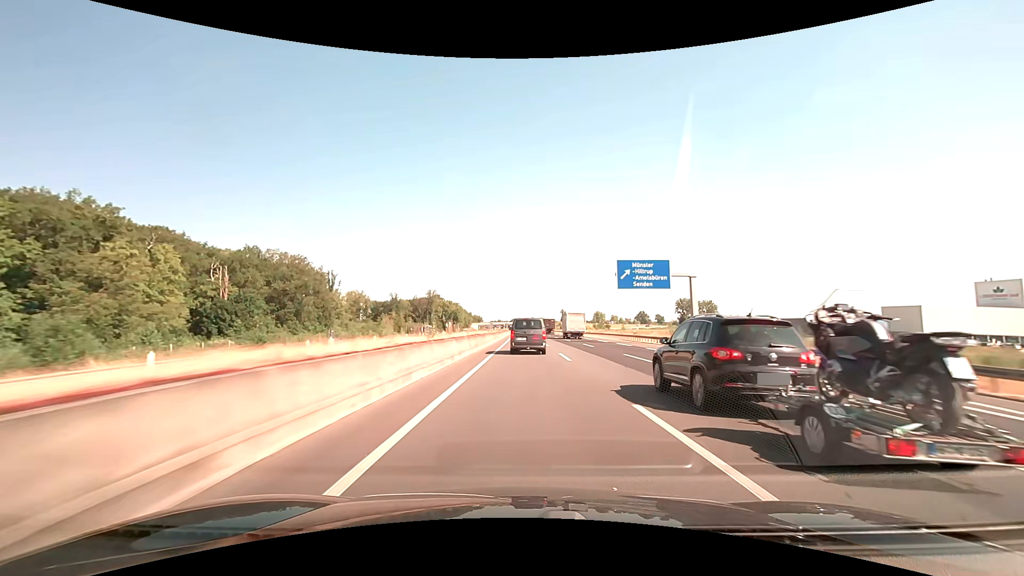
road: motorway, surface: asphalt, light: Day
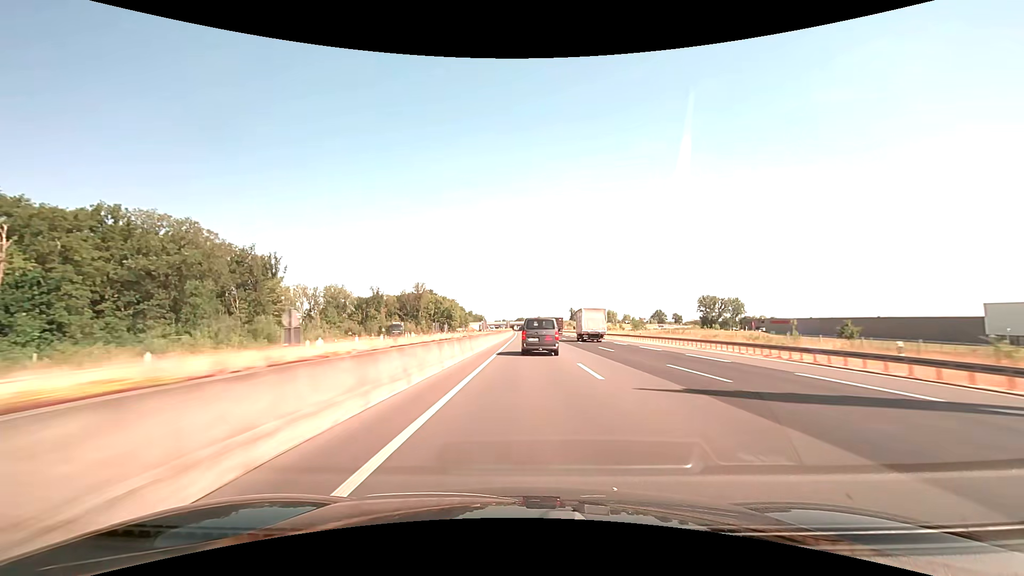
(-0.1, +44.7) m; -1°
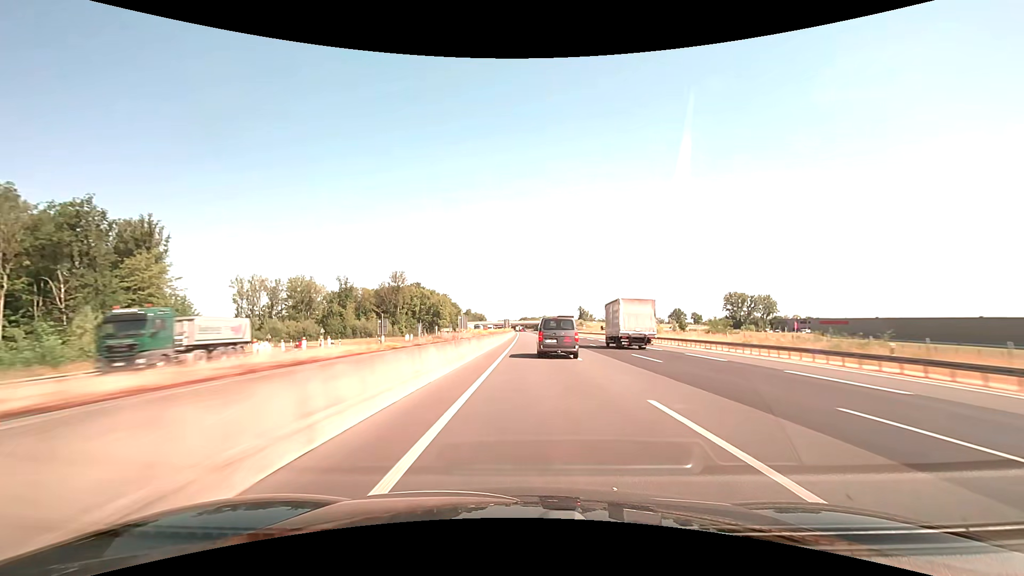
(-0.3, +46.6) m; -1°
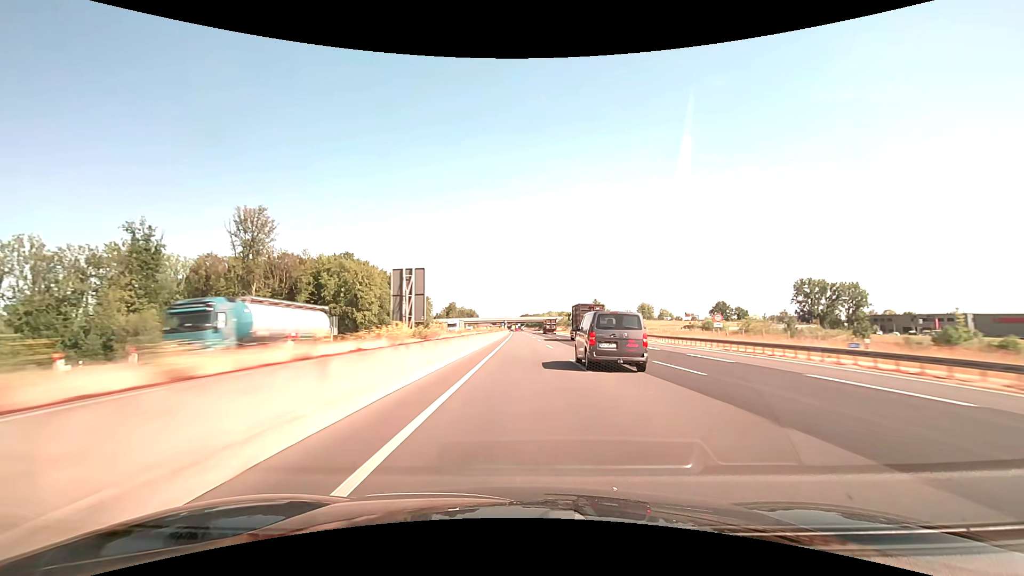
(+0.2, +98.4) m; 0°
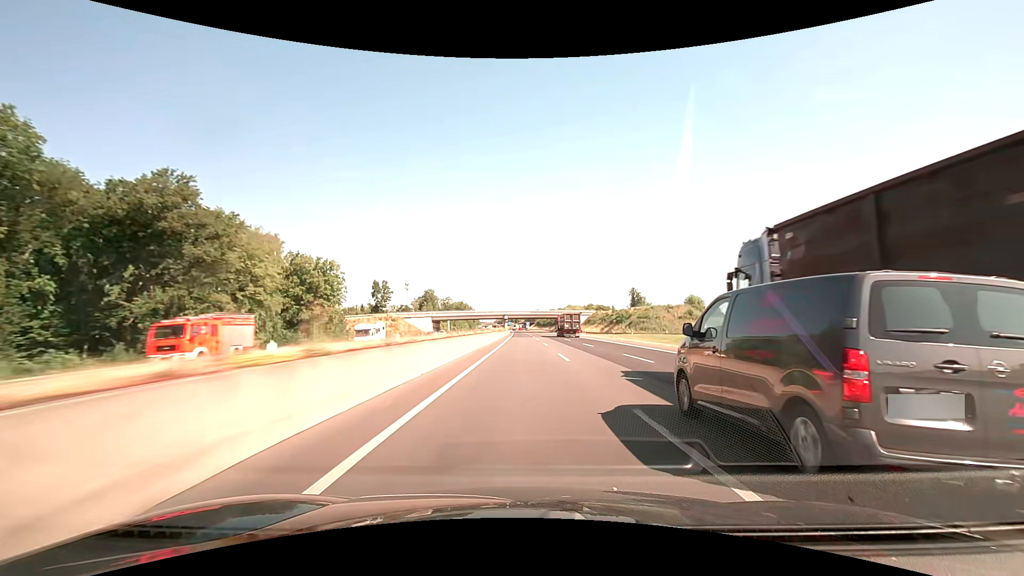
(-1.2, +104.5) m; -1°
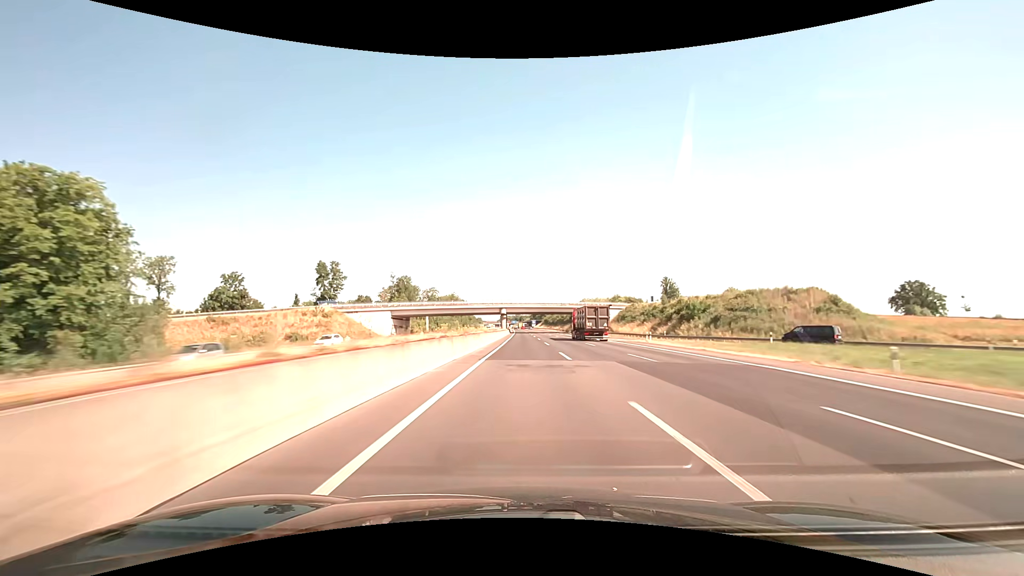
(-0.2, +54.2) m; -1°
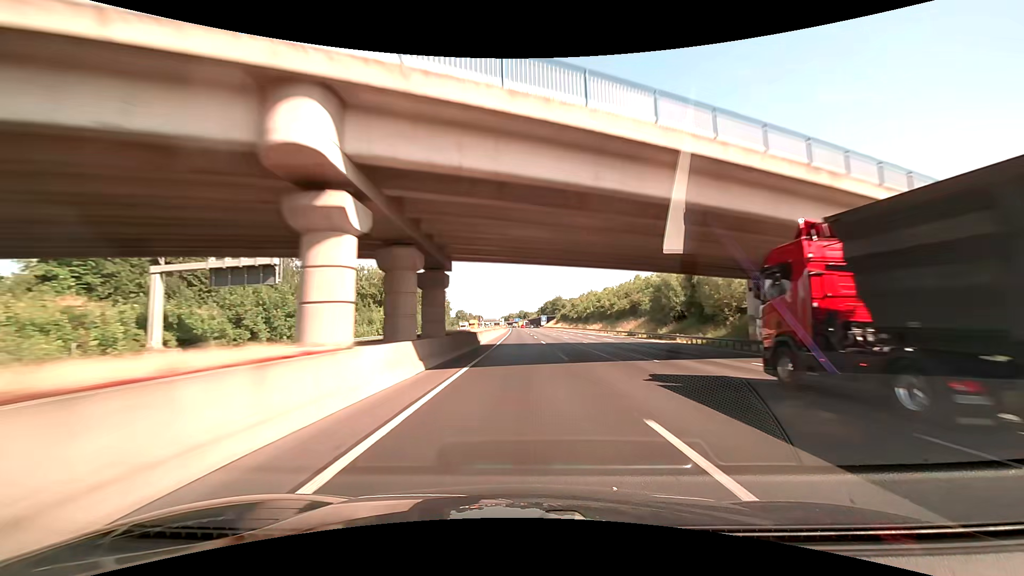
(-0.6, +111.7) m; -1°
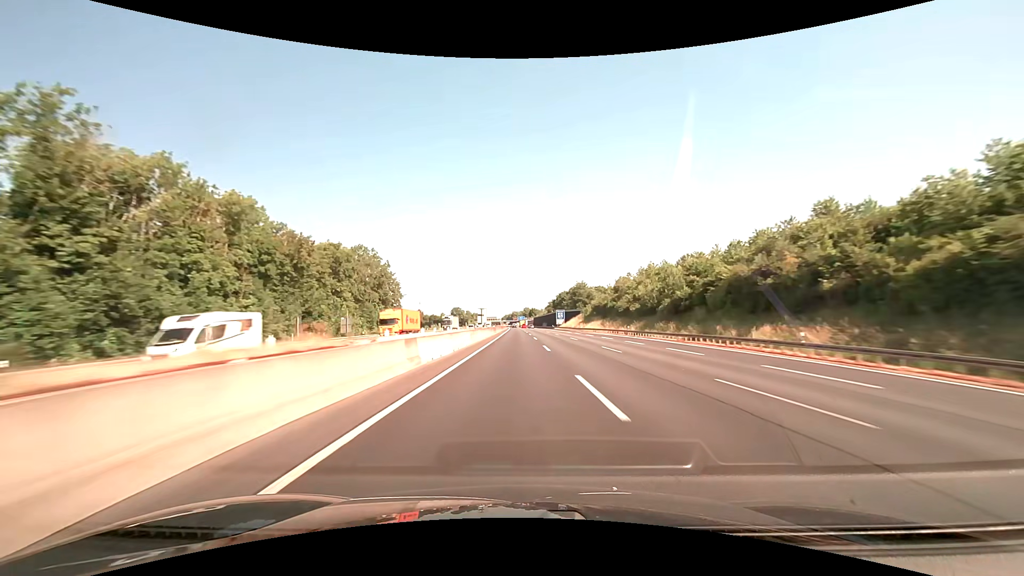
(-0.5, +85.5) m; -1°
(0, +10) (0, +20) (0, +30) (0, +40) (0, +50) (0, +60) (0, +70) (0, +80) (-1, +90) (-1, +100) m
